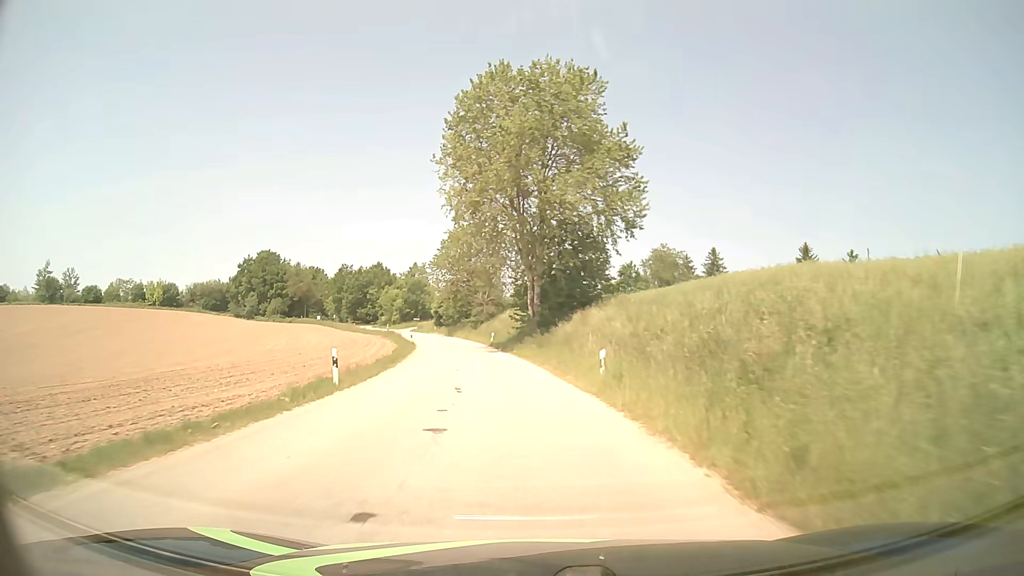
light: Day
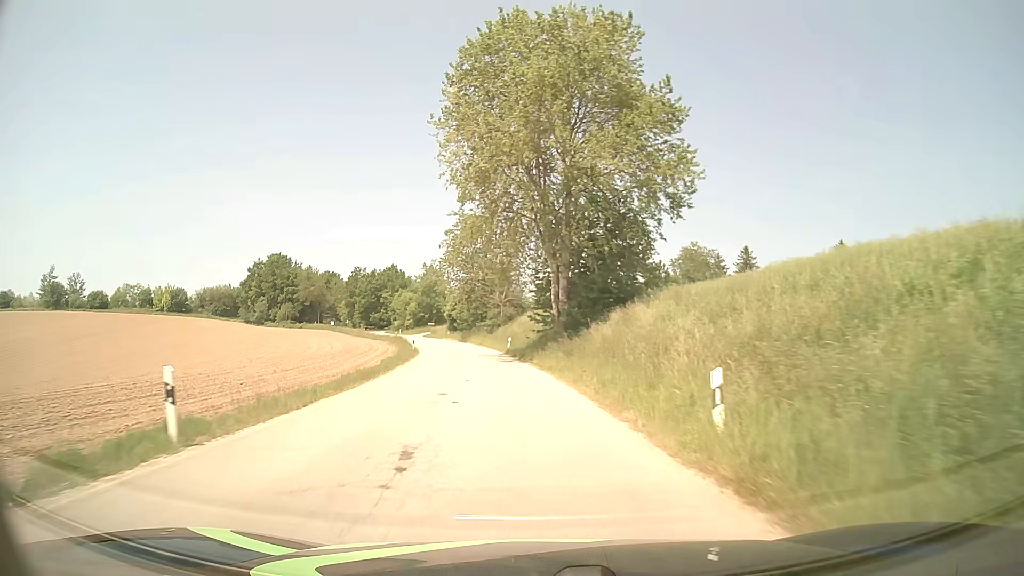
(-0.1, +9.1) m; -2°
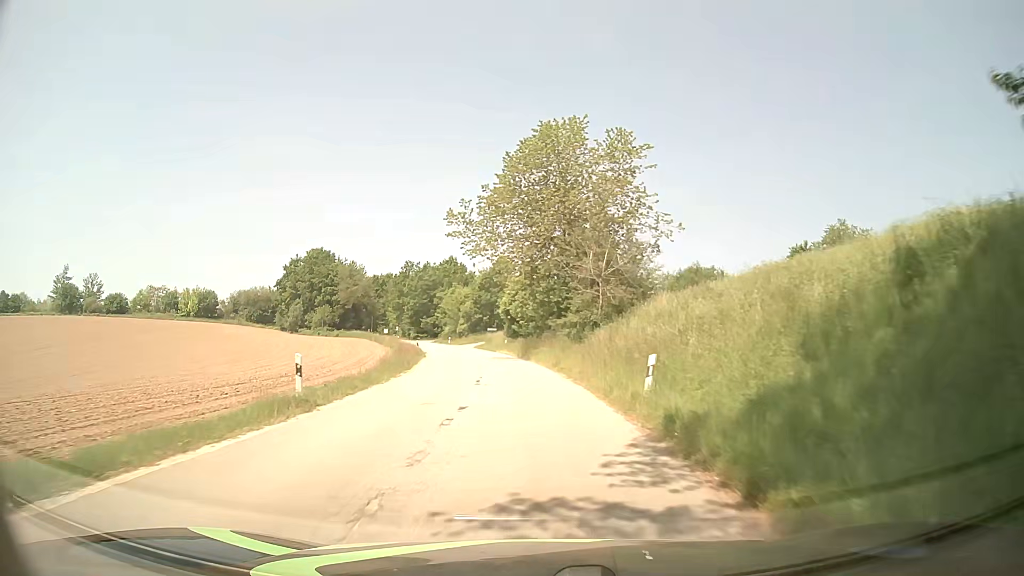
(-2.4, +36.3) m; -8°
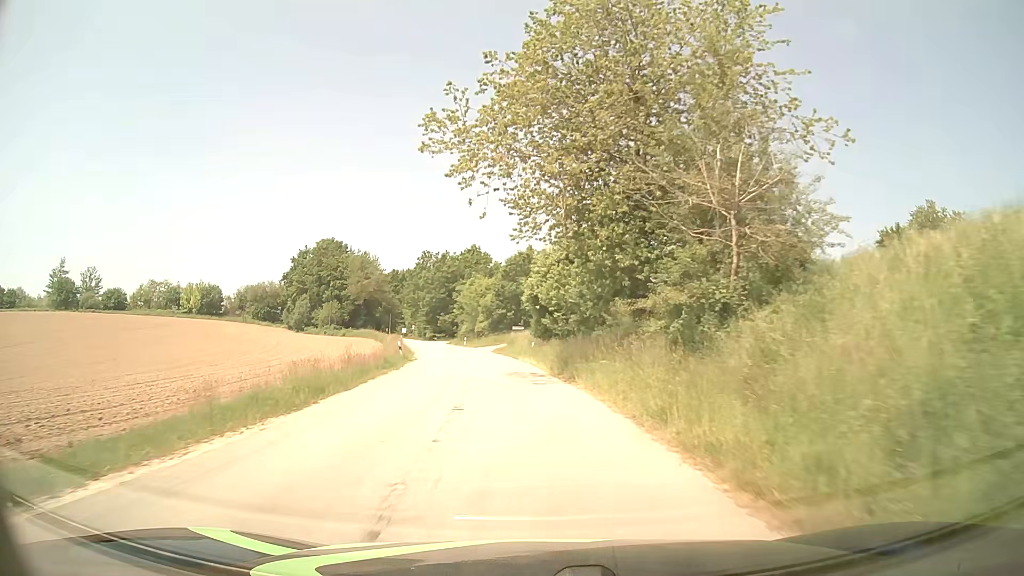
(-0.3, +18.1) m; -2°
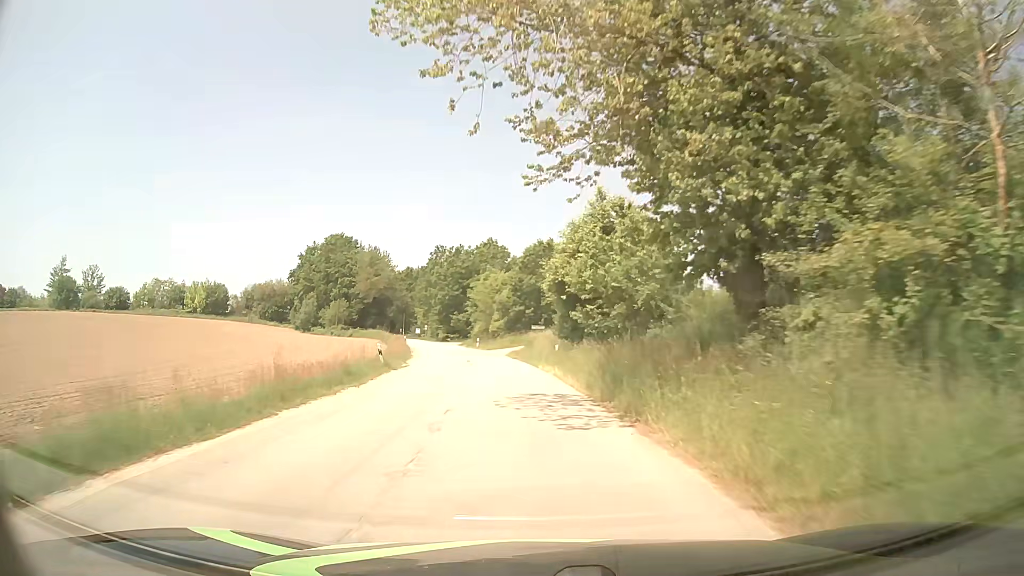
(-0.1, +9.0) m; -2°
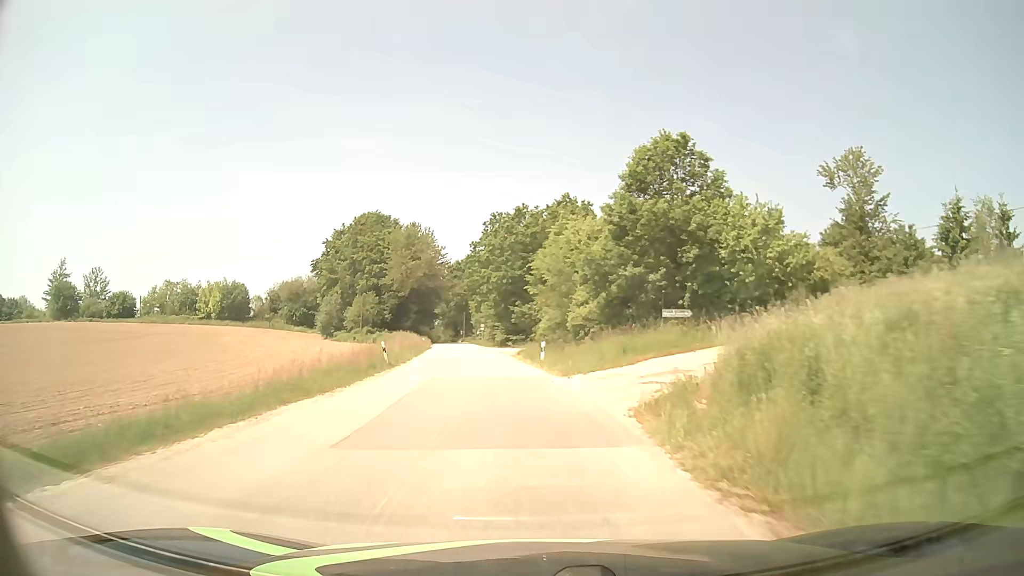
(-2.1, +35.2) m; -7°
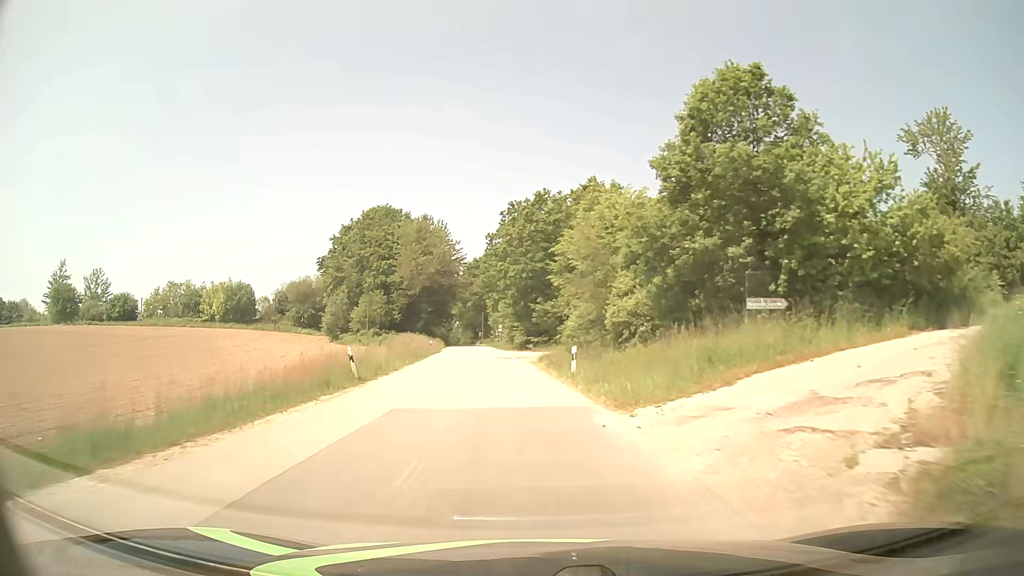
(-0.2, +8.7) m; -2°
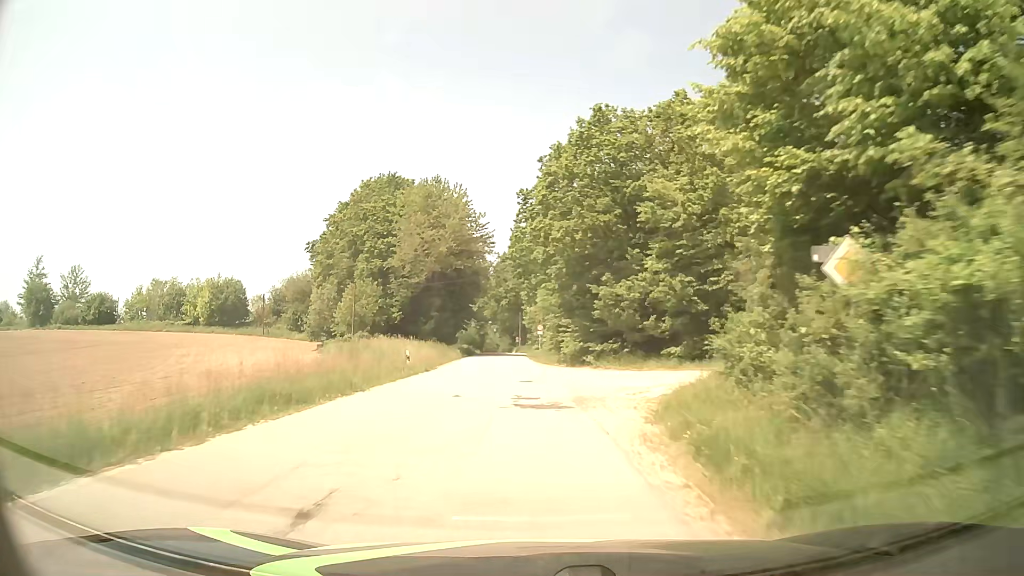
(-1.0, +26.0) m; -4°
(0, +10) (0, +20) (-1, +30) (-1, +40) (-2, +50) (-2, +60) (-3, +70) (-3, +80) (-4, +90) (-4, +100) m
